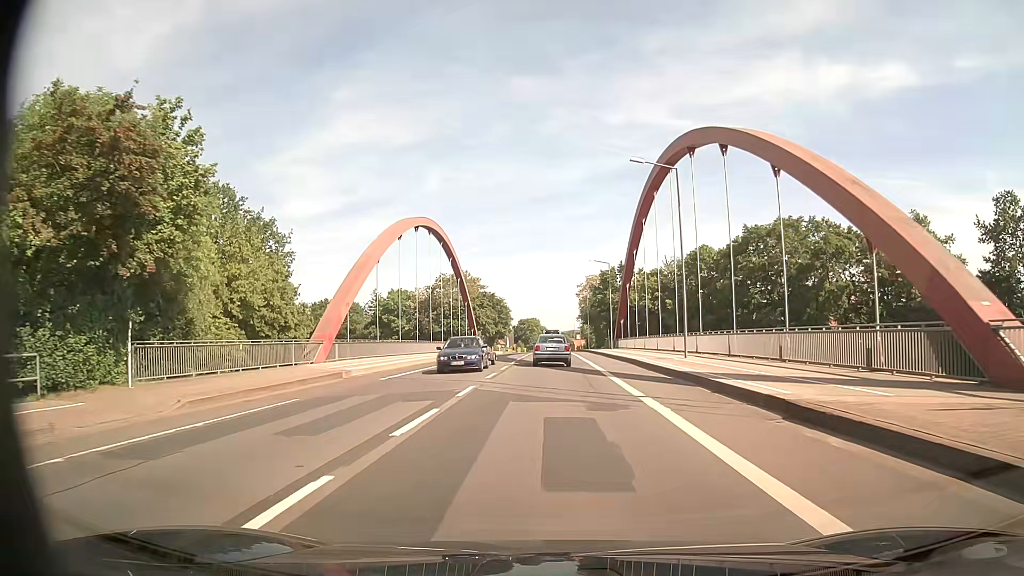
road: secondary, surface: asphalt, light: Day
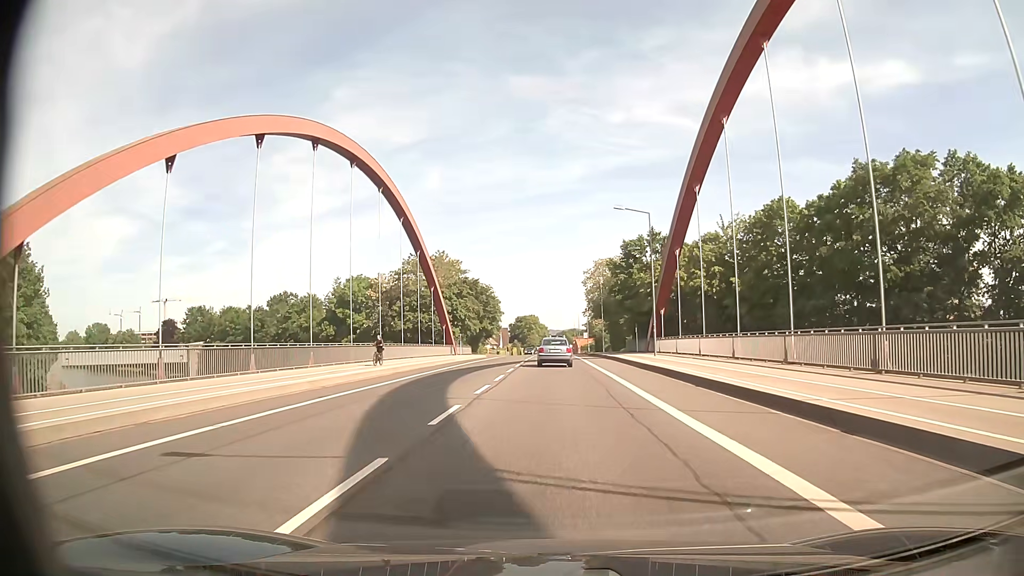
(+0.1, +29.5) m; 0°
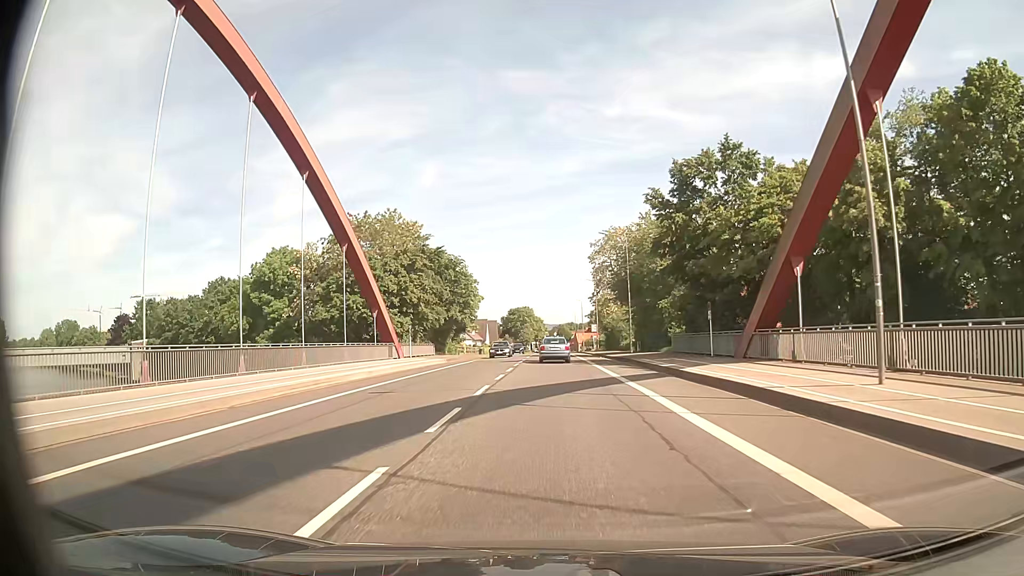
(0.0, +30.6) m; 0°
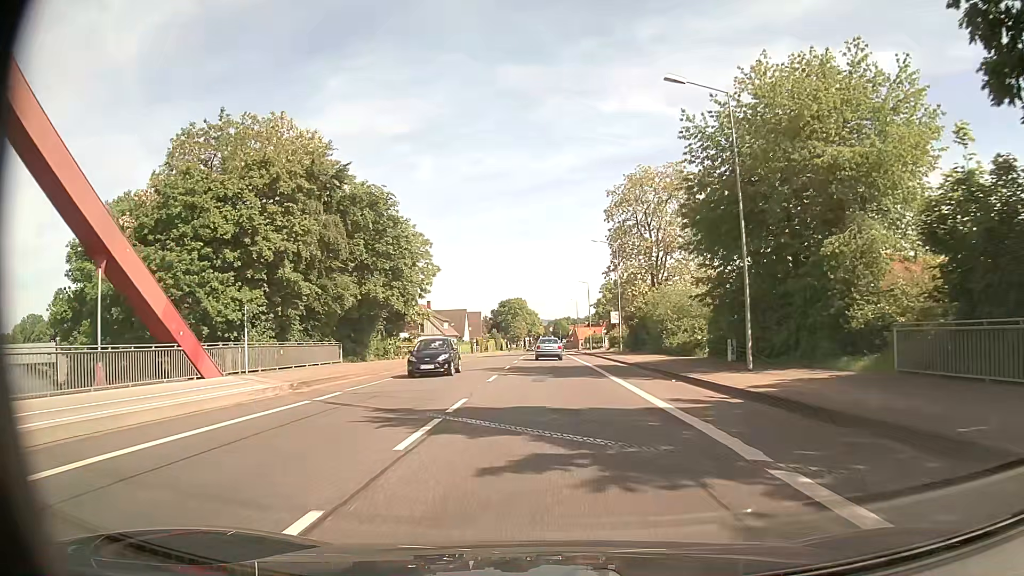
(+0.1, +31.8) m; 0°
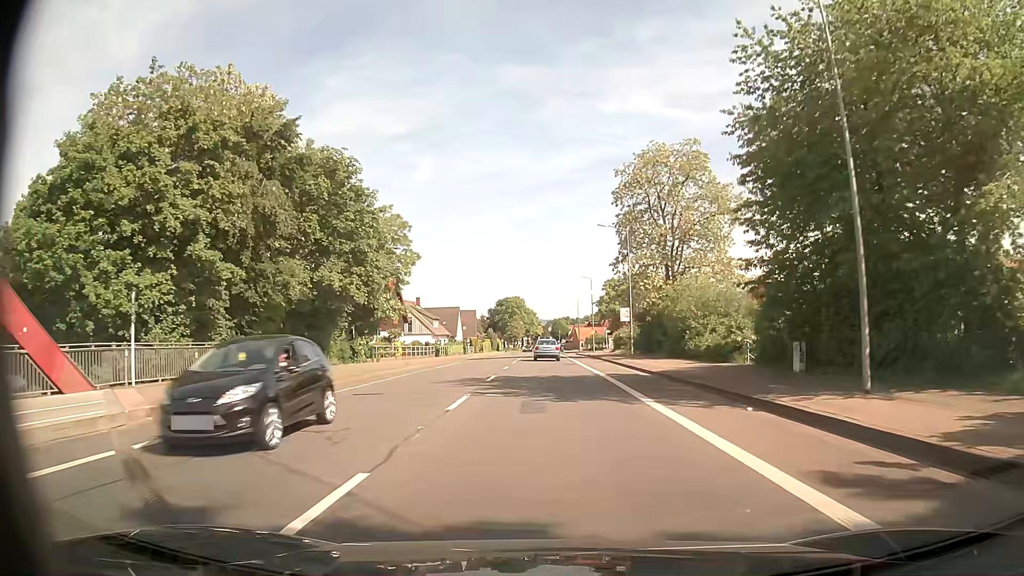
(0.0, +8.2) m; 0°
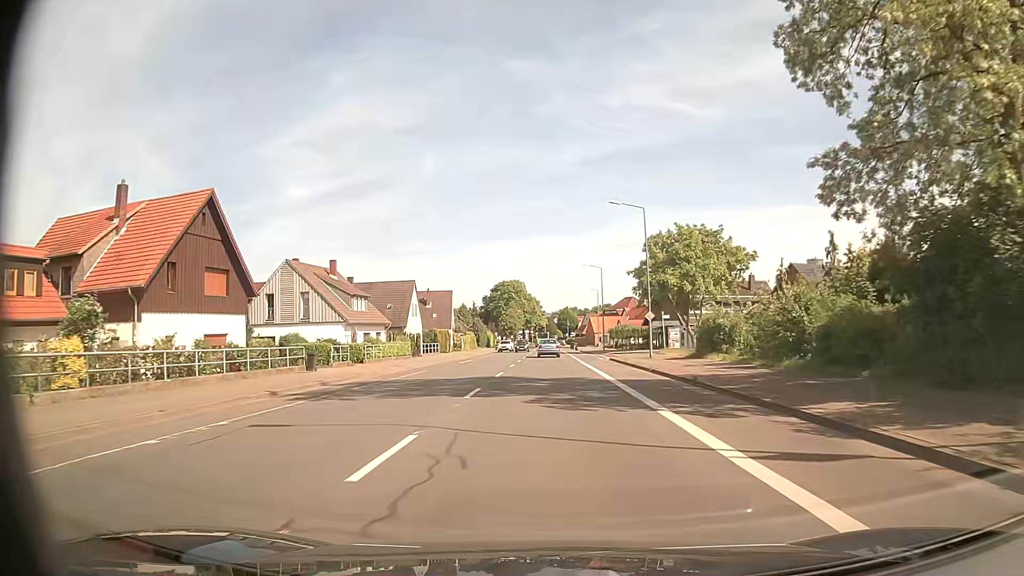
(0.0, +42.4) m; 0°
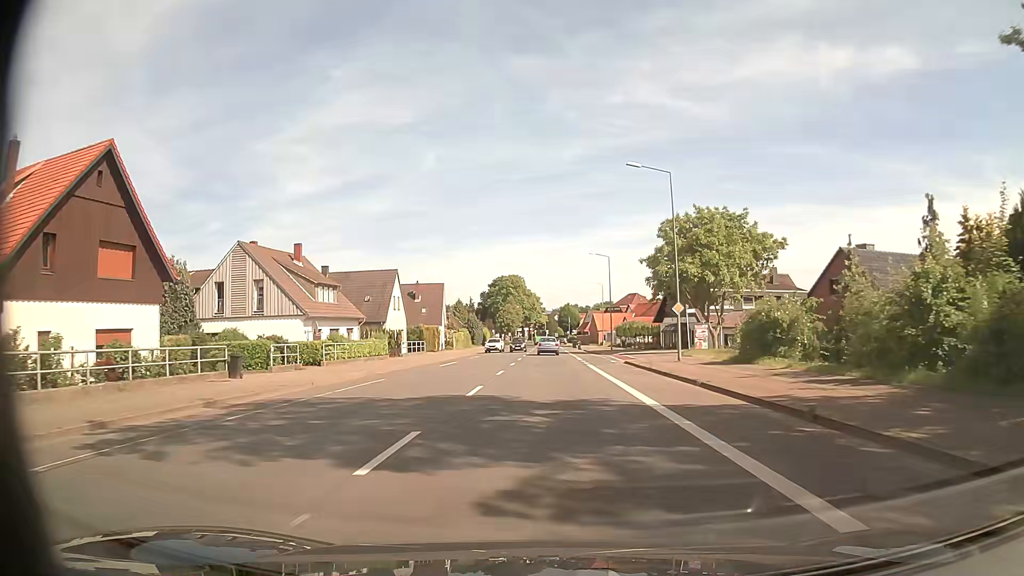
(0.0, +8.8) m; 0°
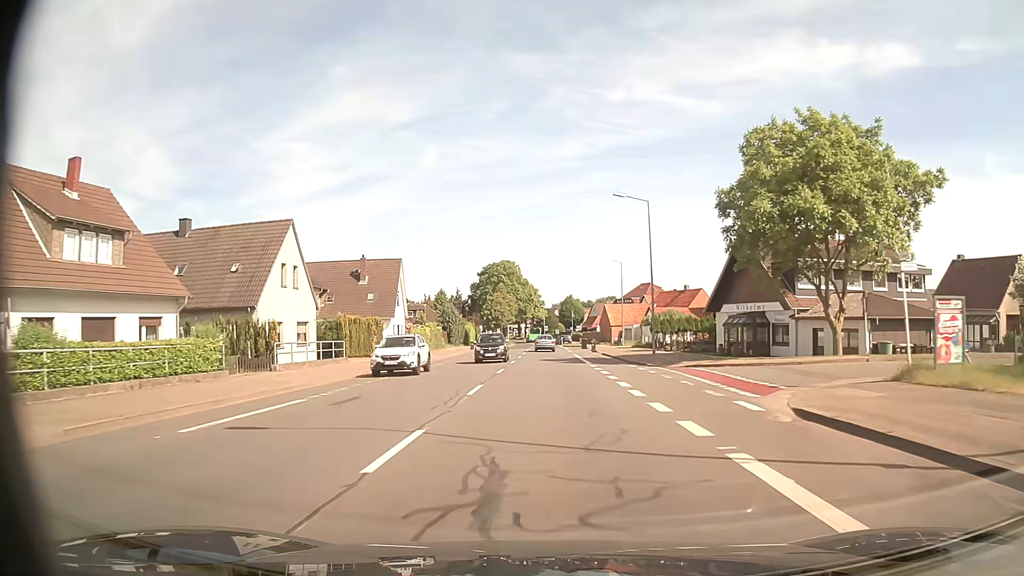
(+0.1, +26.9) m; 0°
(0, +10) (0, +20) (0, +30) (0, +40) (0, +50) (0, +60) (0, +70) (0, +80) (0, +90) (0, +100) m
